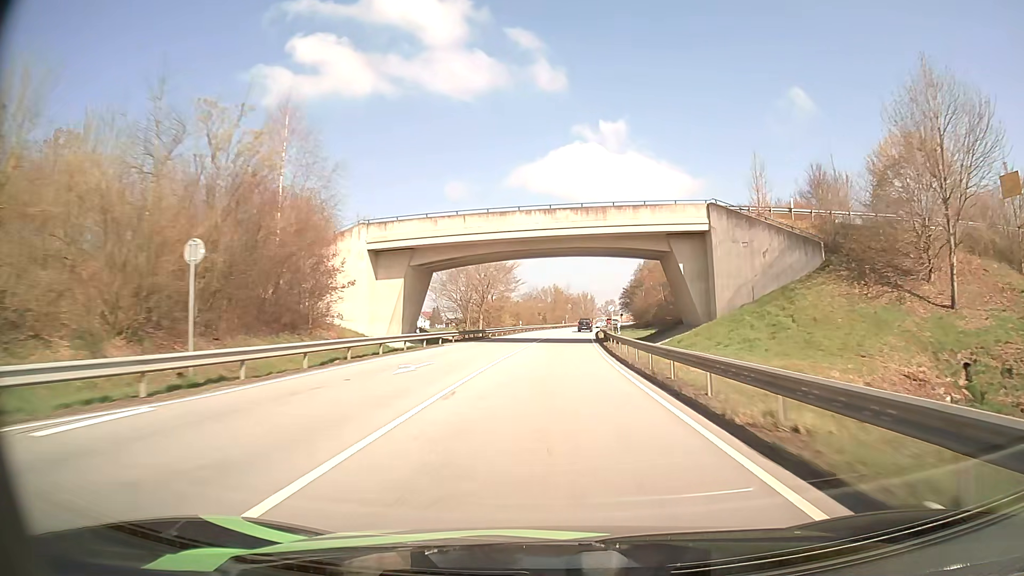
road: primary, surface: asphalt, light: Day
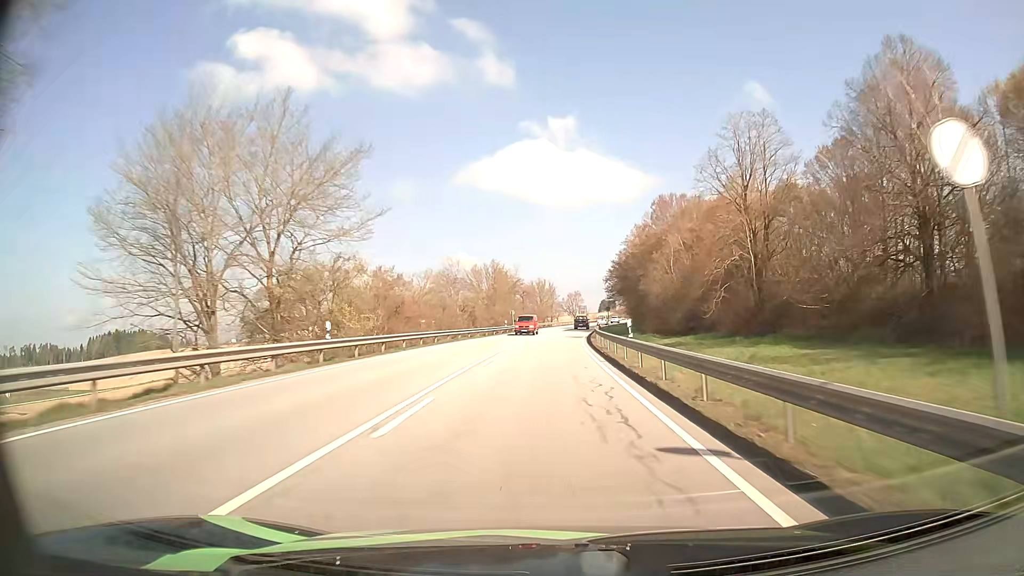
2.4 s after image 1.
(+2.2, +61.4) m; +4°
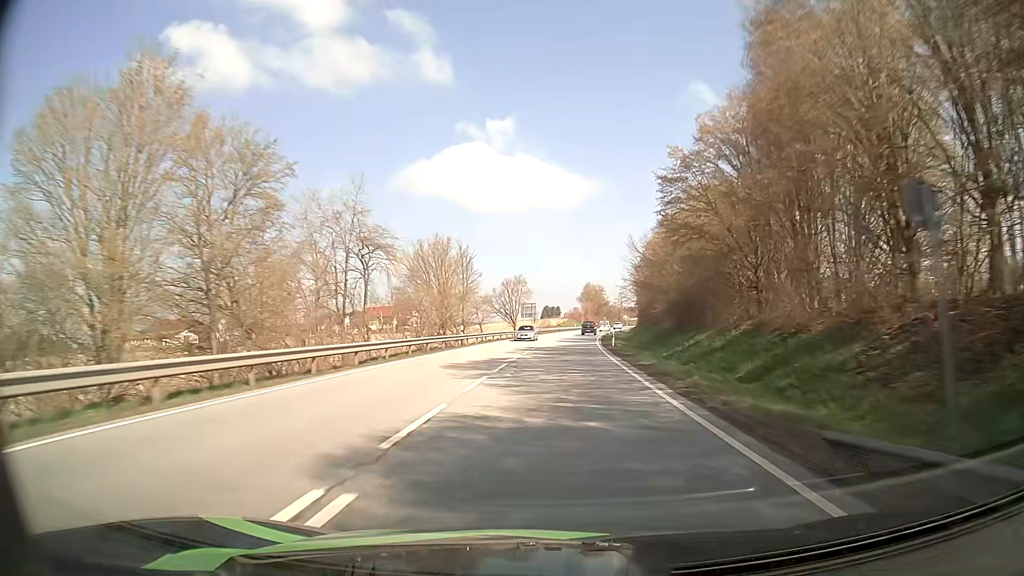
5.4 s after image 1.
(+2.8, +78.7) m; +5°
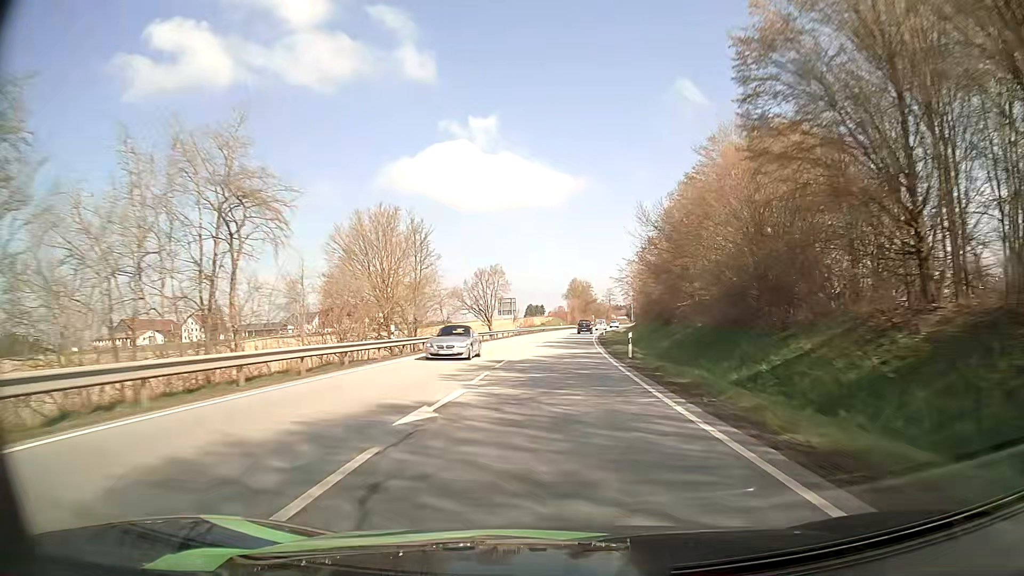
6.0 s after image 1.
(+0.2, +16.2) m; +2°
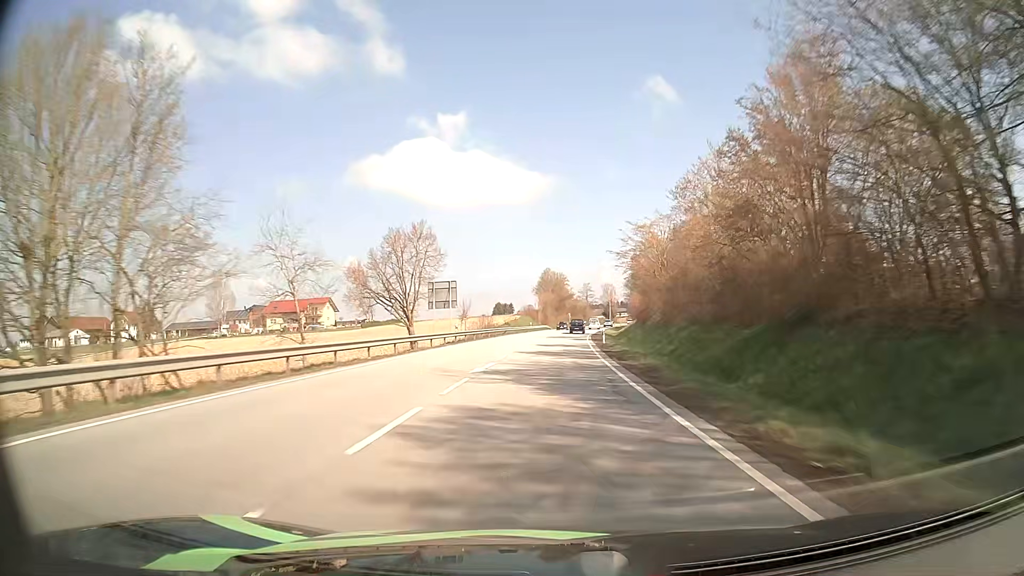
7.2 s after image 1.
(+0.6, +32.7) m; +2°
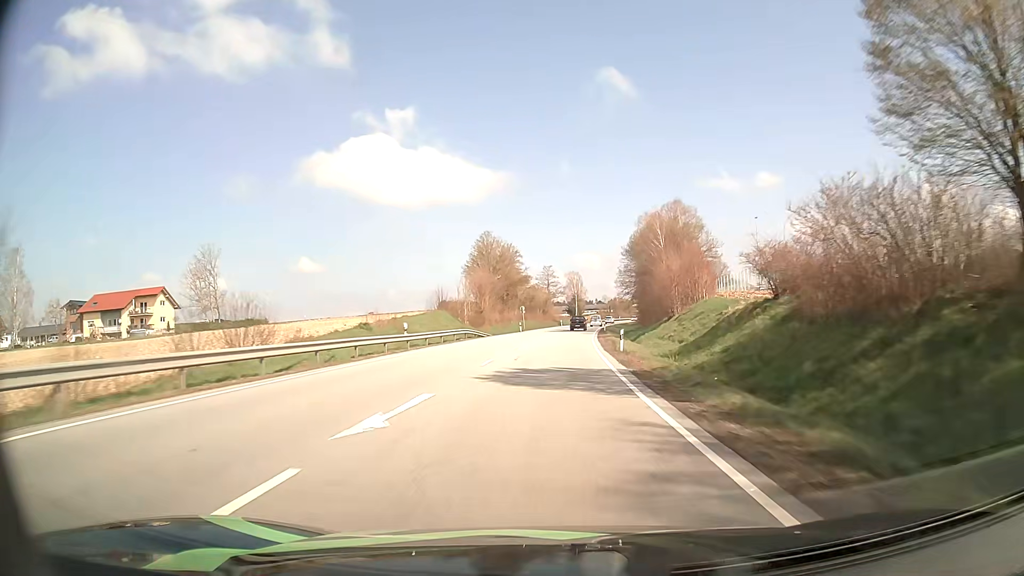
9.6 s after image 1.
(+2.3, +64.9) m; +4°
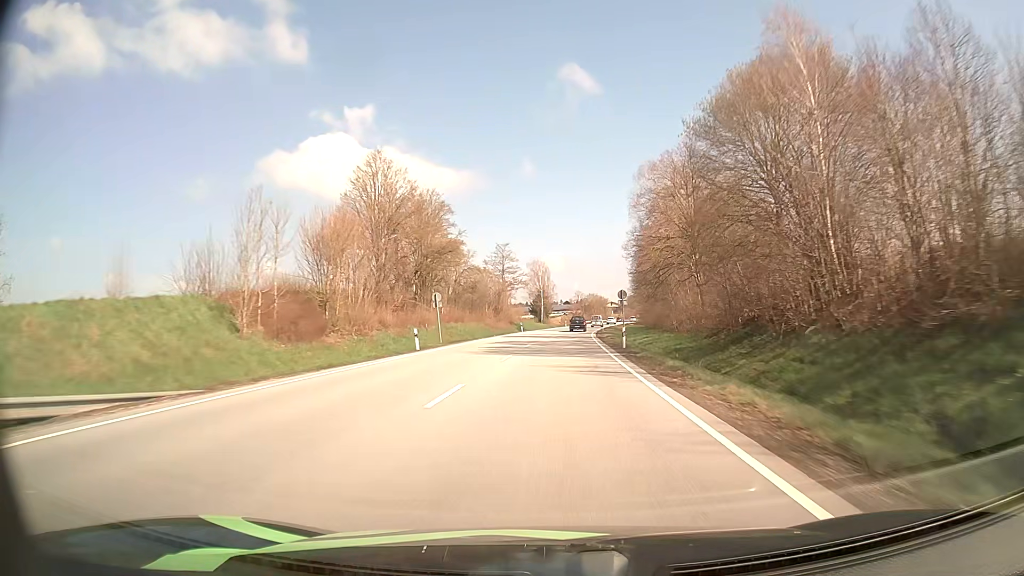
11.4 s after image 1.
(+1.2, +47.7) m; +3°
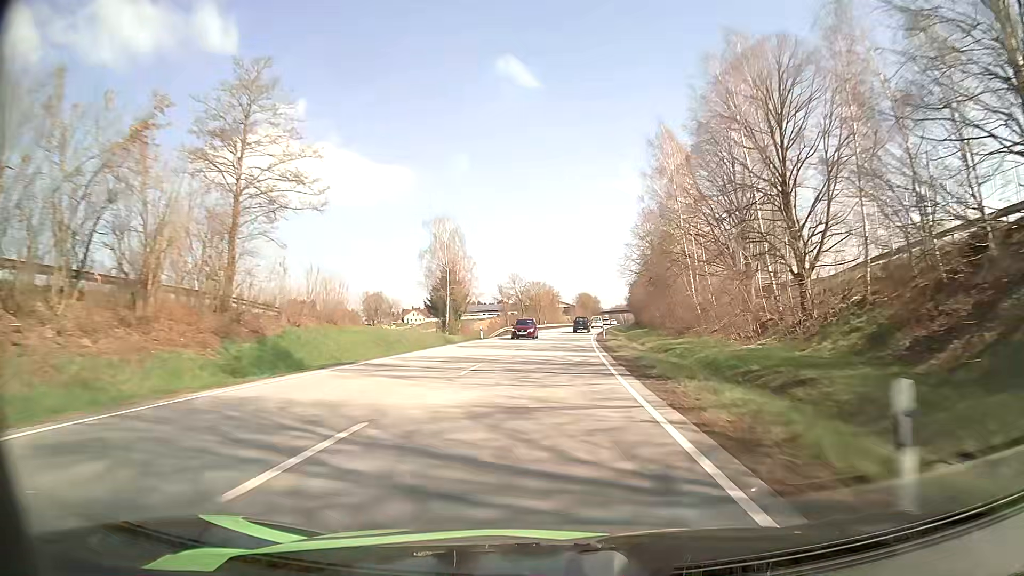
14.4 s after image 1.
(+3.8, +78.1) m; +5°
(0, +10) (0, +20) (0, +30) (+1, +40) (+1, +50) (+2, +60) (+3, +70) (+3, +80) (+4, +90) (+5, +100) m
